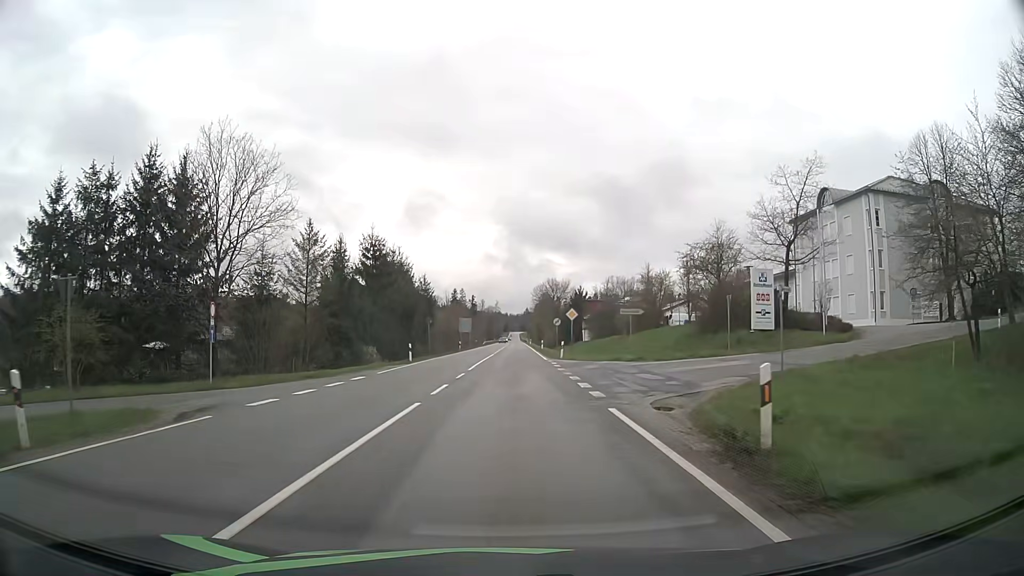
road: secondary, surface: asphalt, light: Day
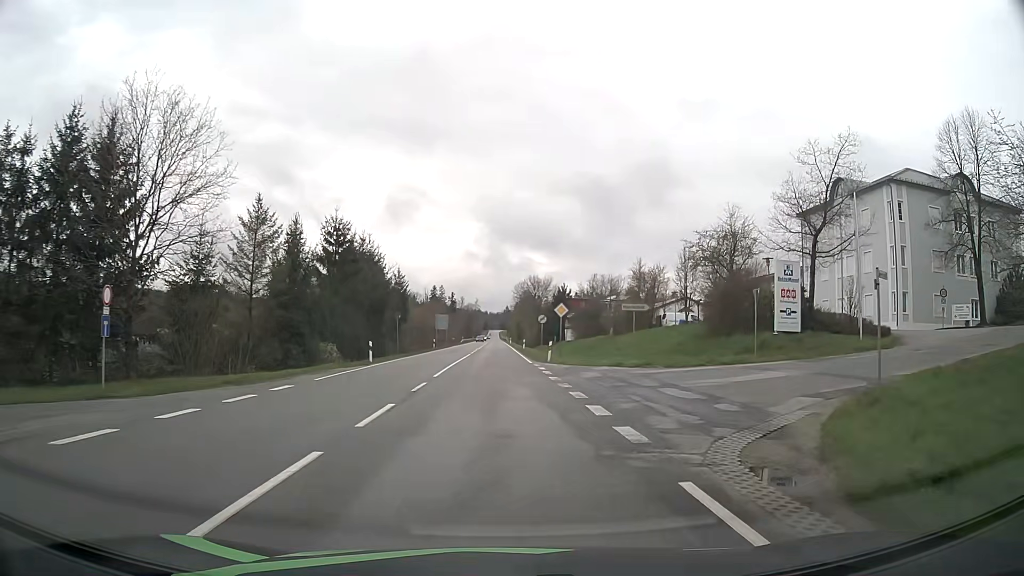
(+0.1, +6.0) m; +2°
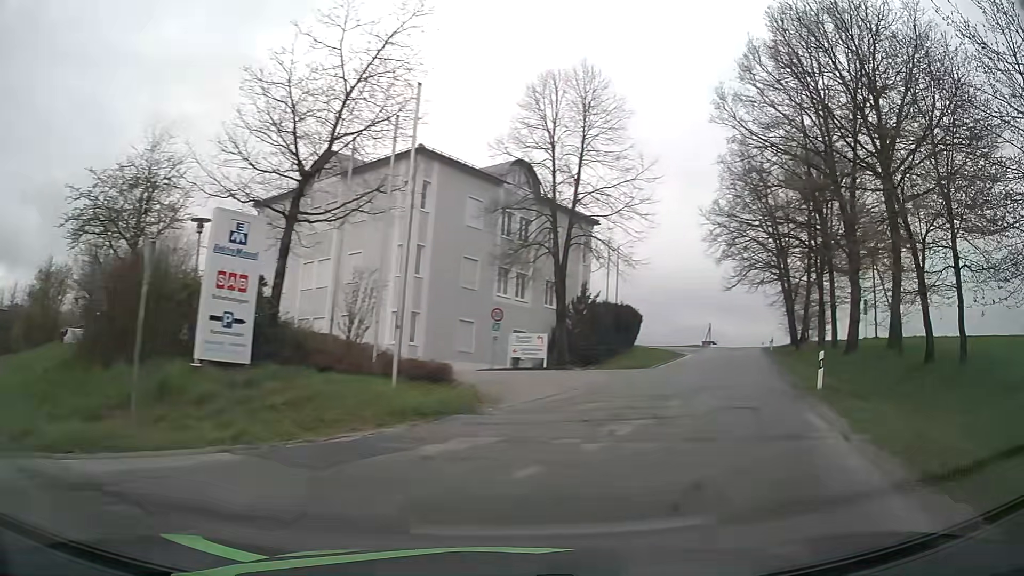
(+5.9, +16.6) m; +48°
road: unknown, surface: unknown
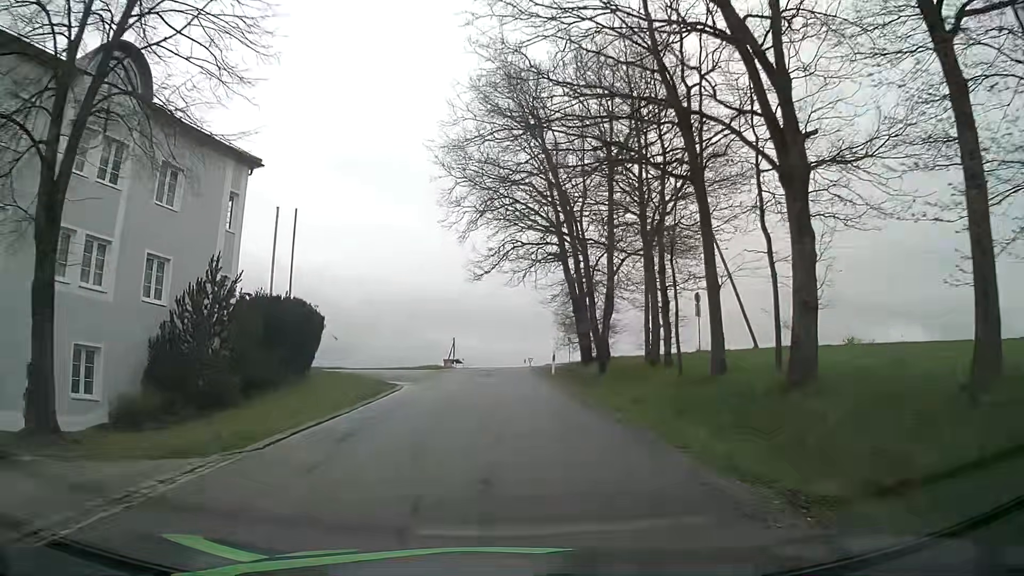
(+6.0, +19.3) m; +22°
